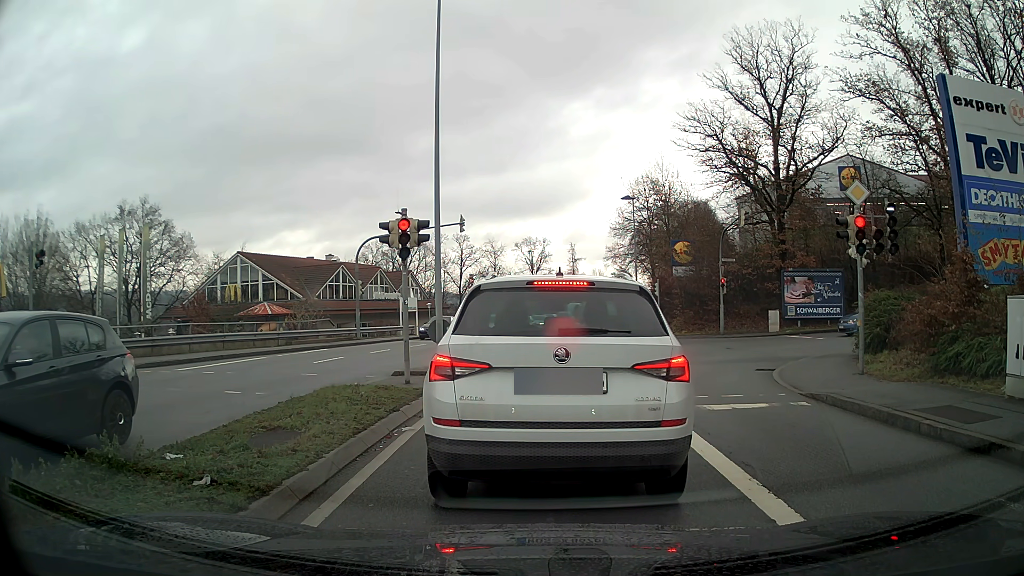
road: tertiary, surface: asphalt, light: Day
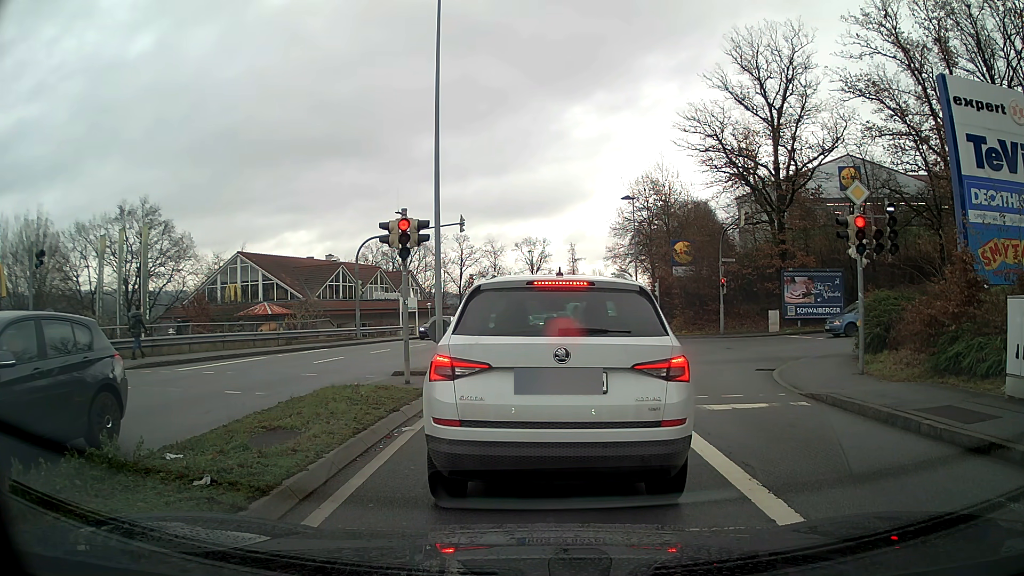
(0.0, 0.0) m; 0°
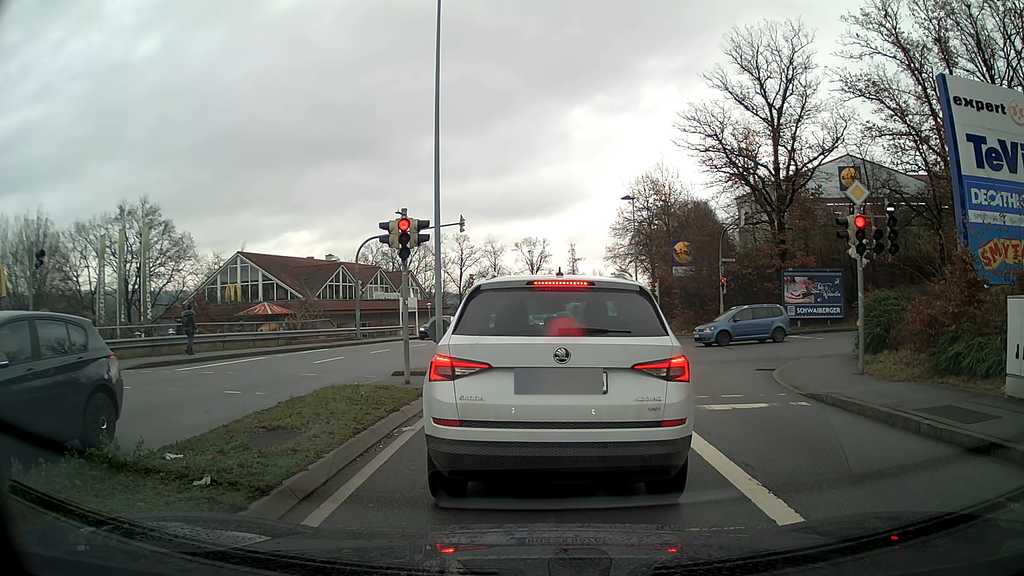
(0.0, 0.0) m; 0°
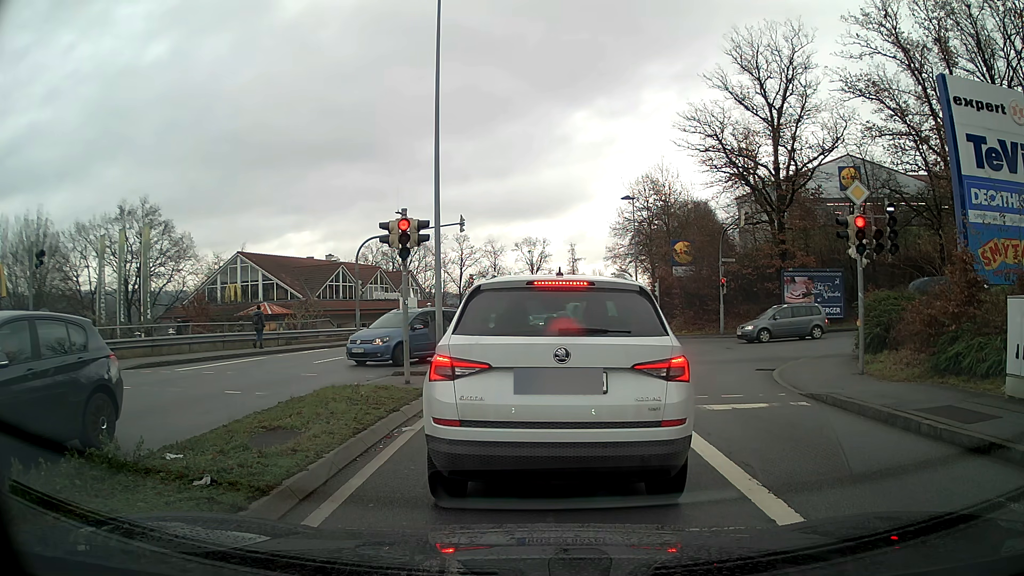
(0.0, 0.0) m; 0°
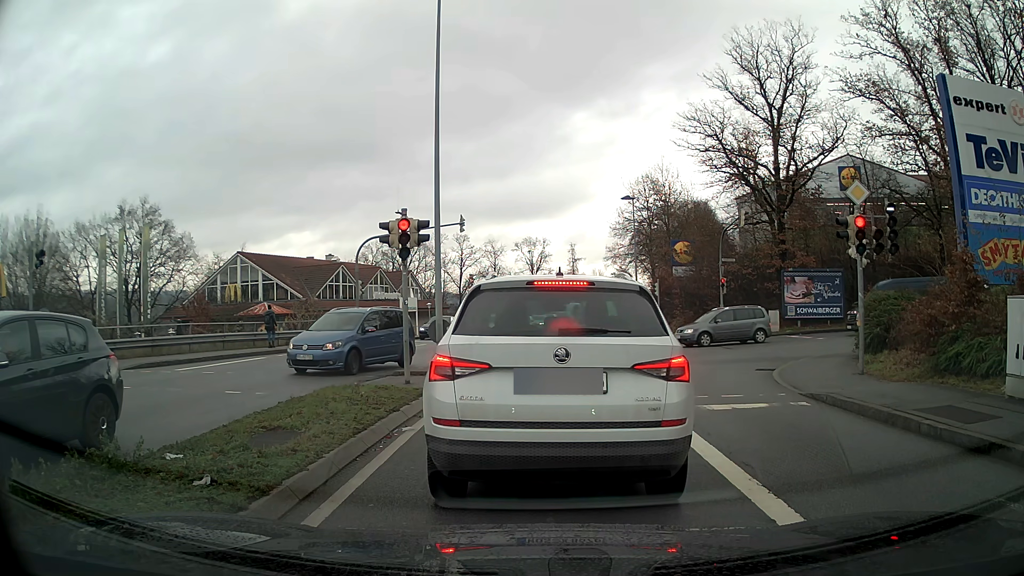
(0.0, 0.0) m; 0°
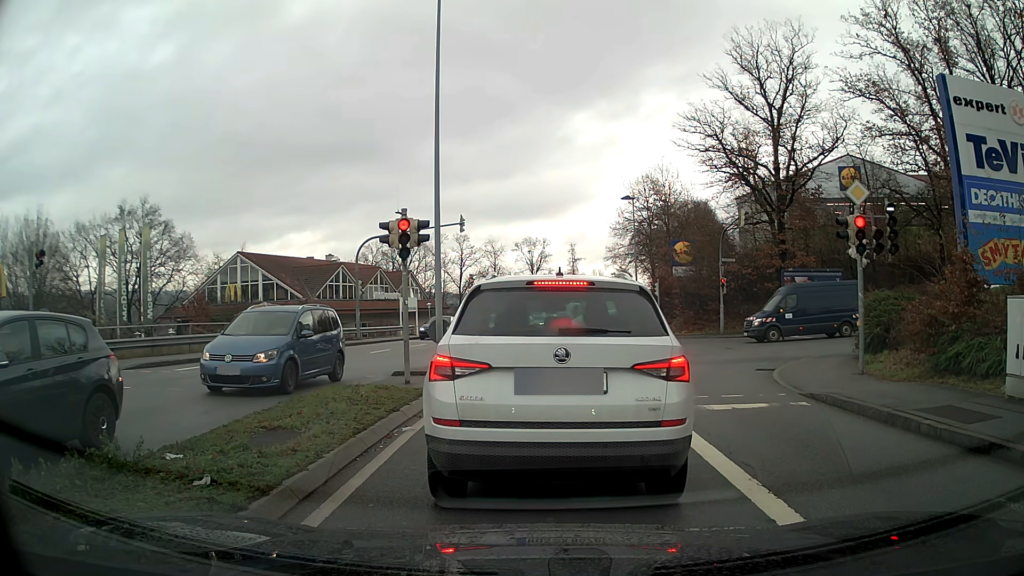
(0.0, 0.0) m; 0°
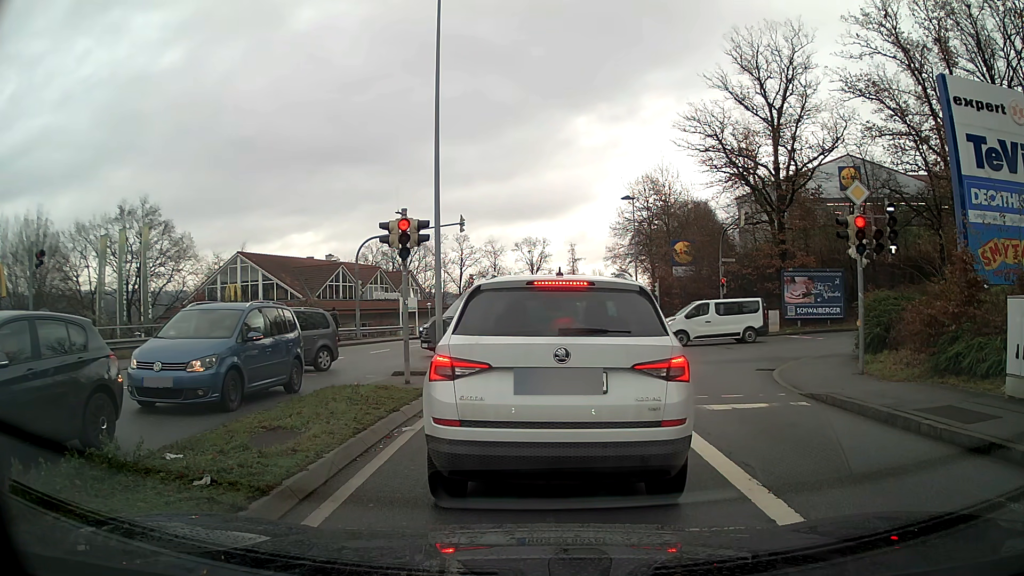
(0.0, 0.0) m; 0°
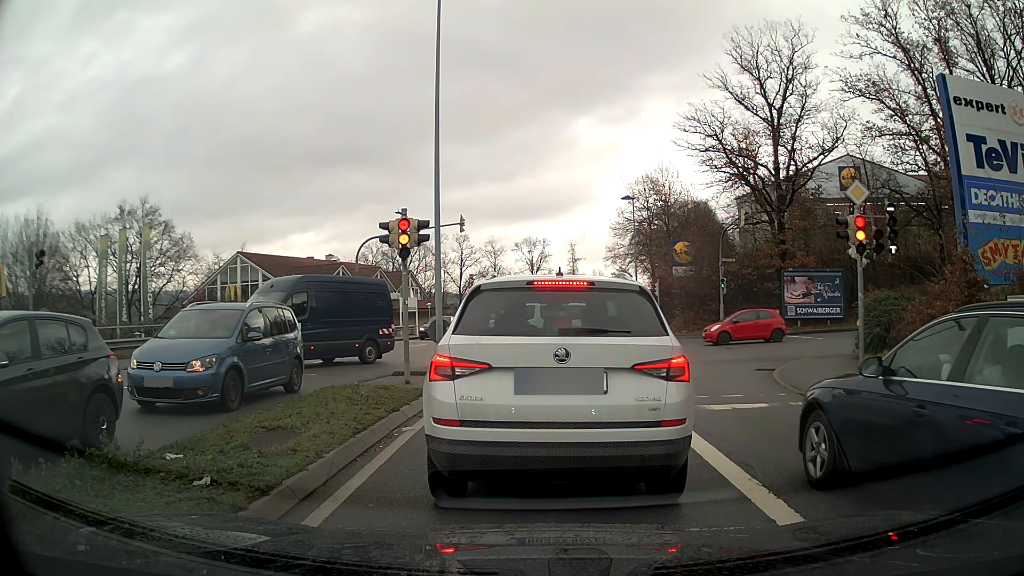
(0.0, 0.0) m; 0°
